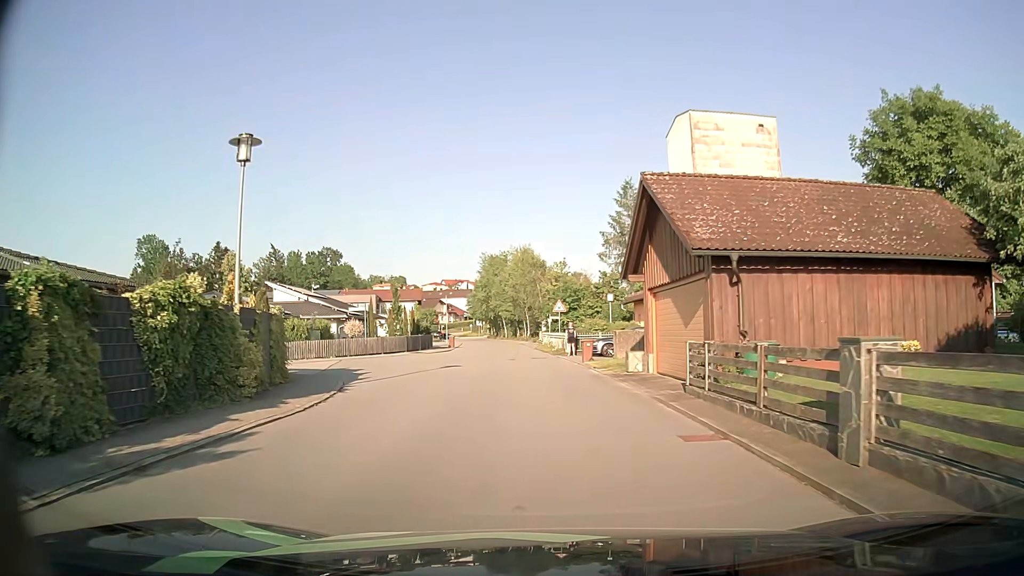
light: Day
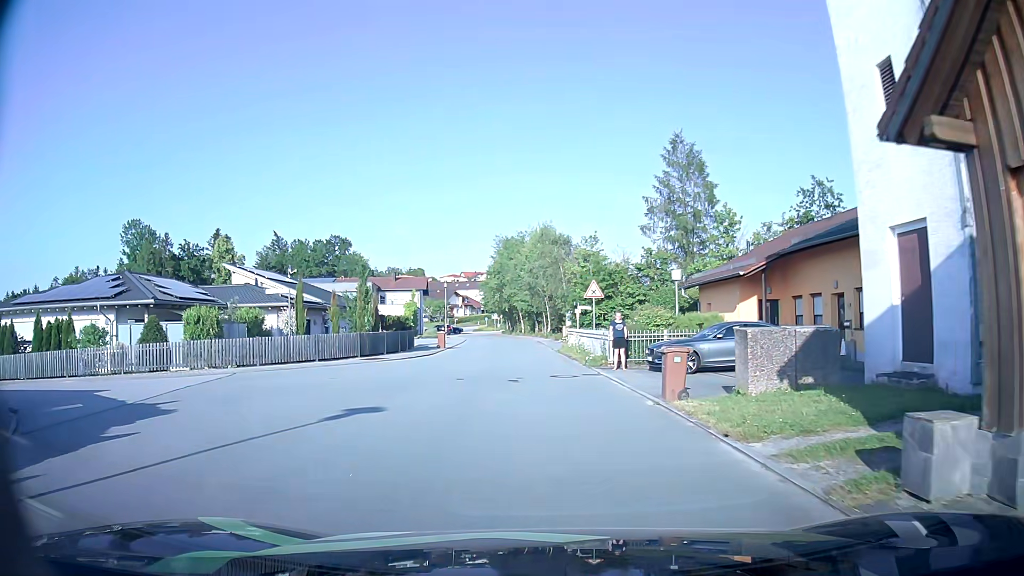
(-0.2, +14.3) m; -1°
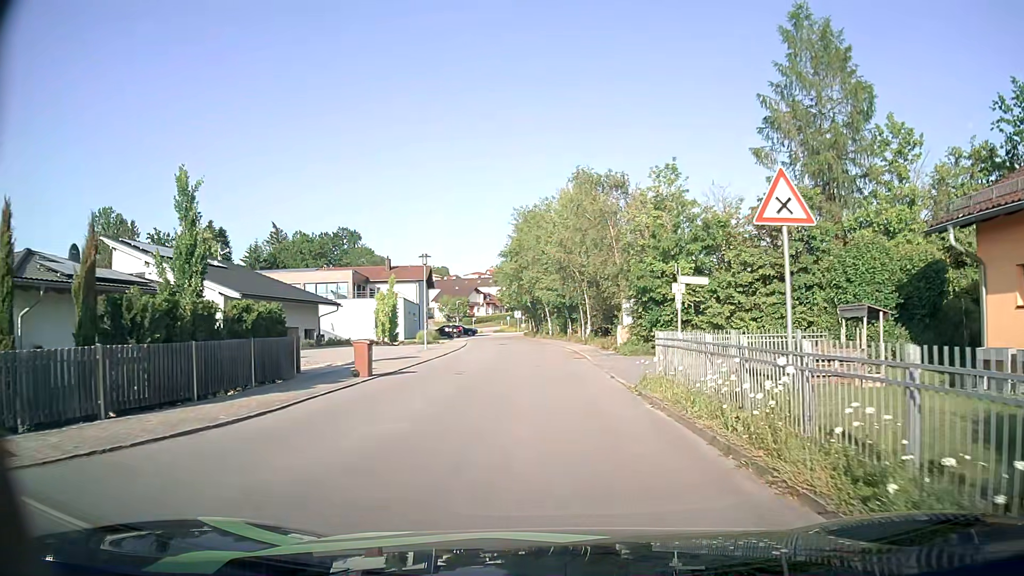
(-0.8, +20.9) m; -3°
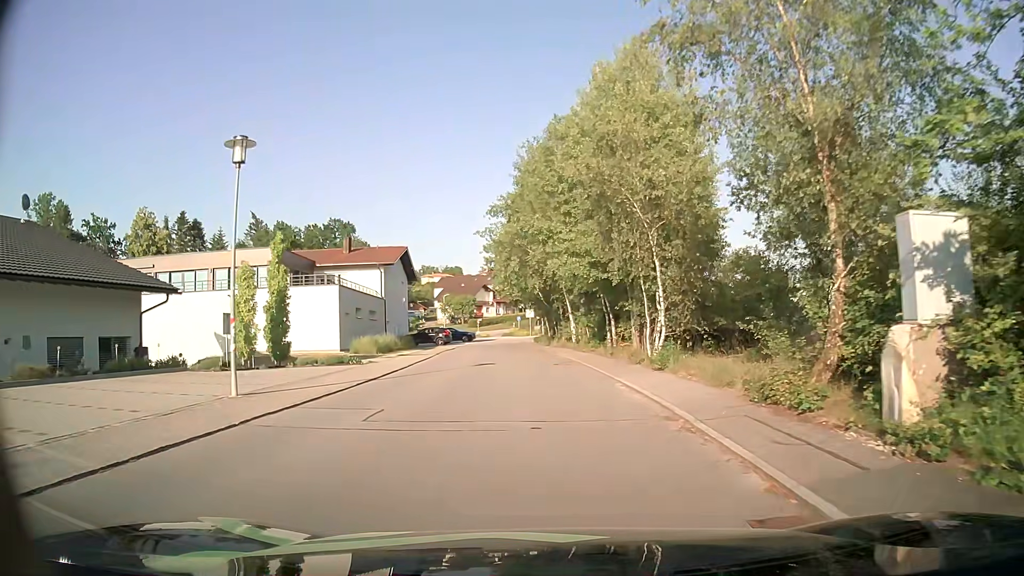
(-0.3, +23.3) m; -2°
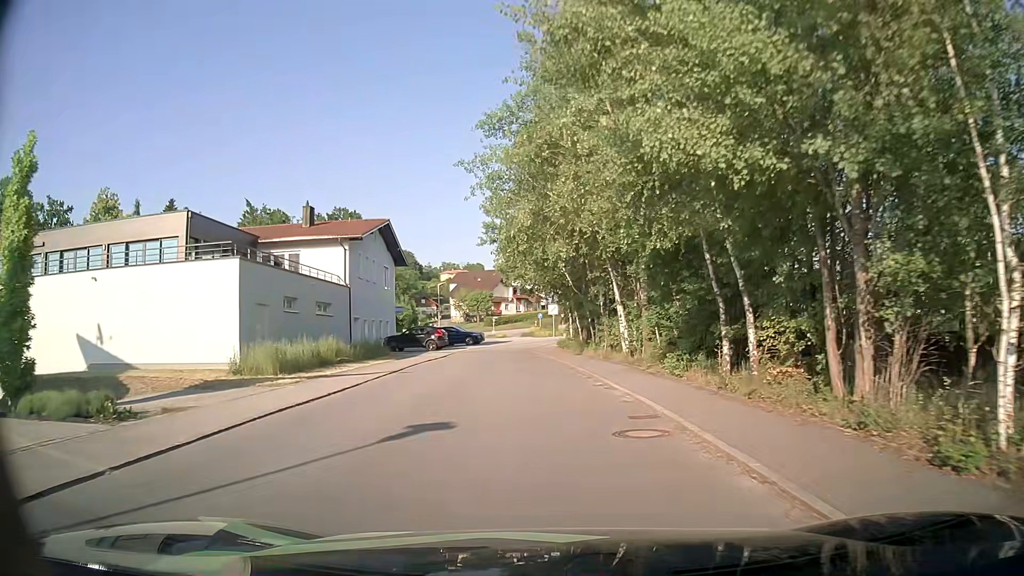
(-0.3, +15.6) m; -3°
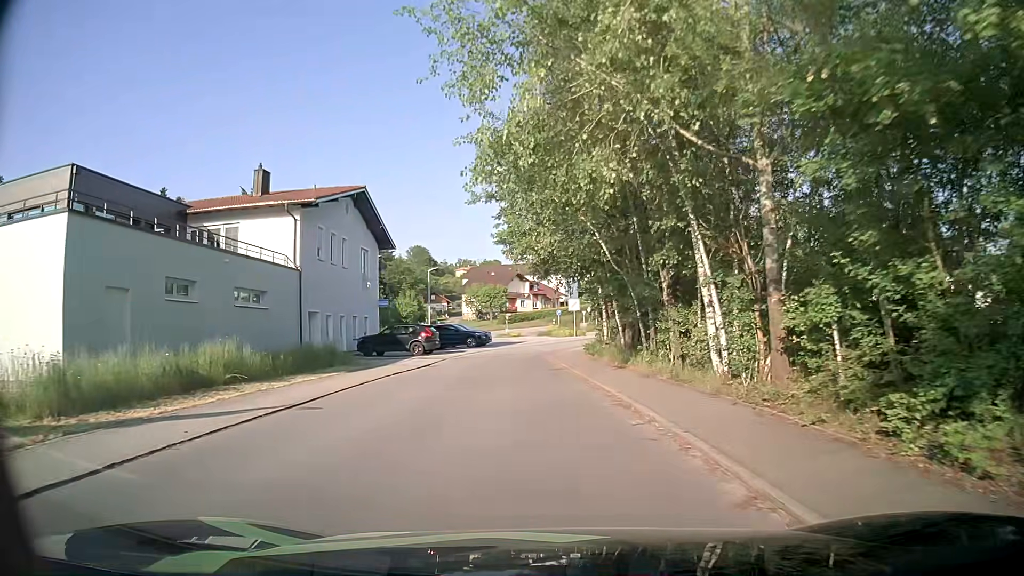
(-0.1, +10.6) m; -2°
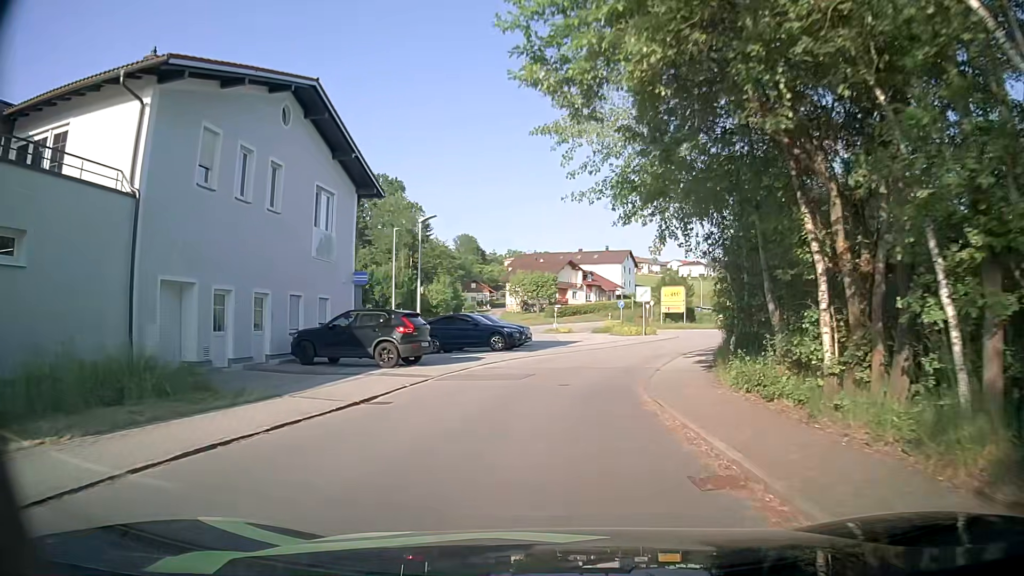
(-0.5, +15.4) m; -4°
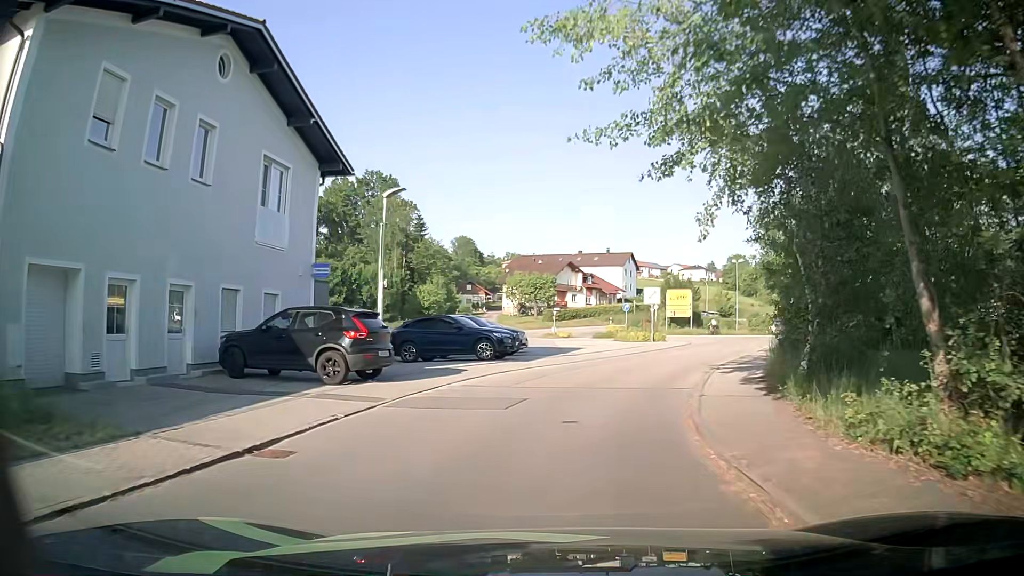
(0.0, +4.7) m; +1°
(0, +10) (+3, +20) (+6, +29) (+10, +38) (+15, +47) (+17, +57) (+13, +66) (+8, +74) (+6, +84) (+10, +93) m
